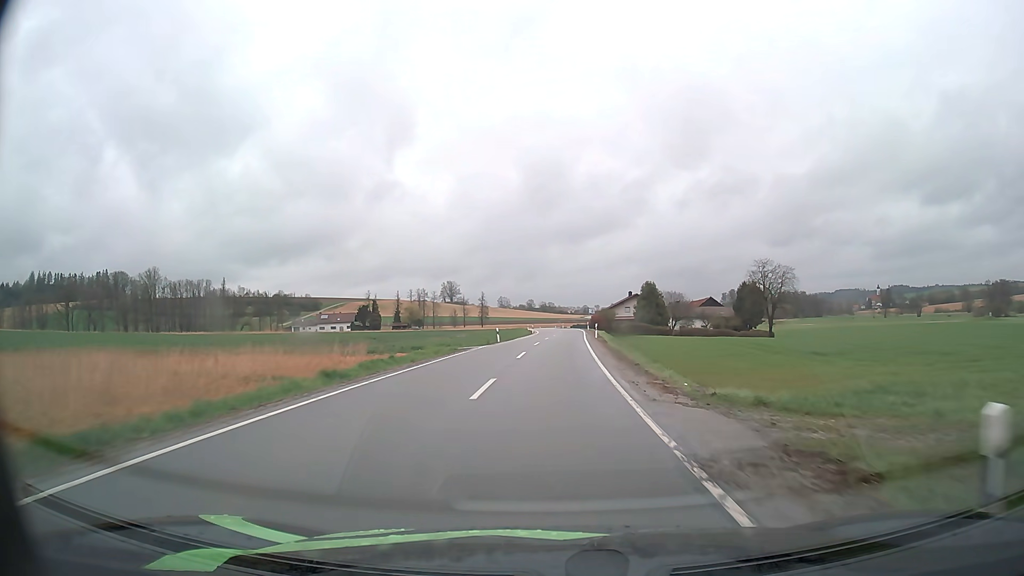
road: secondary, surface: asphalt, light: Day
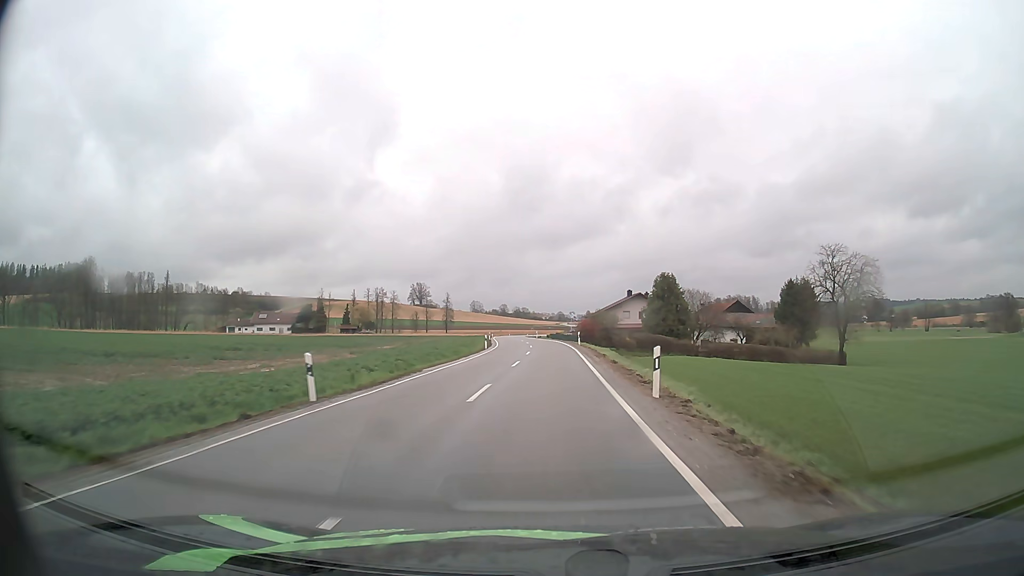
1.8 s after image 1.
(+0.5, +34.8) m; +2°
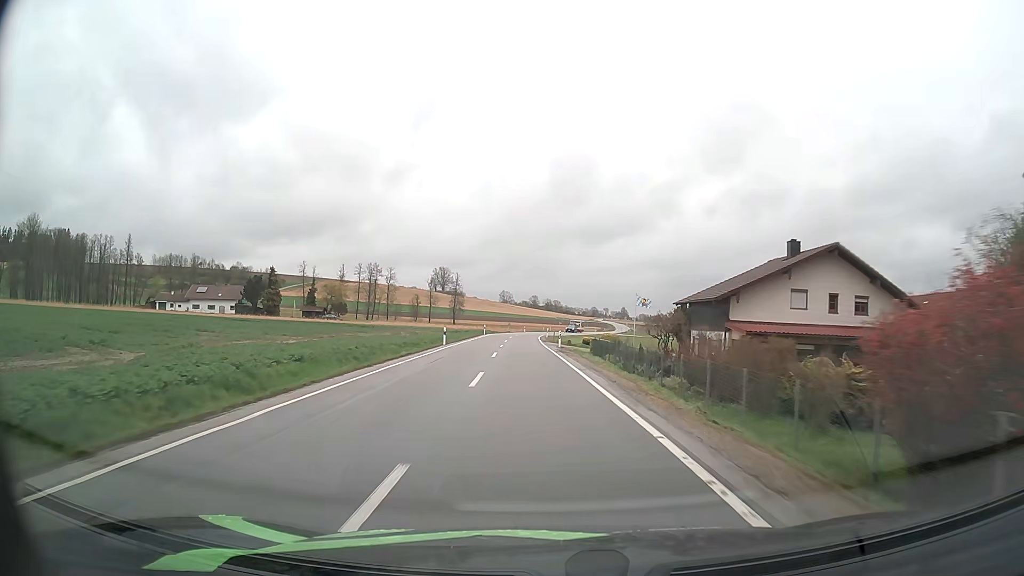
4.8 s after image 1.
(-0.2, +58.2) m; -2°
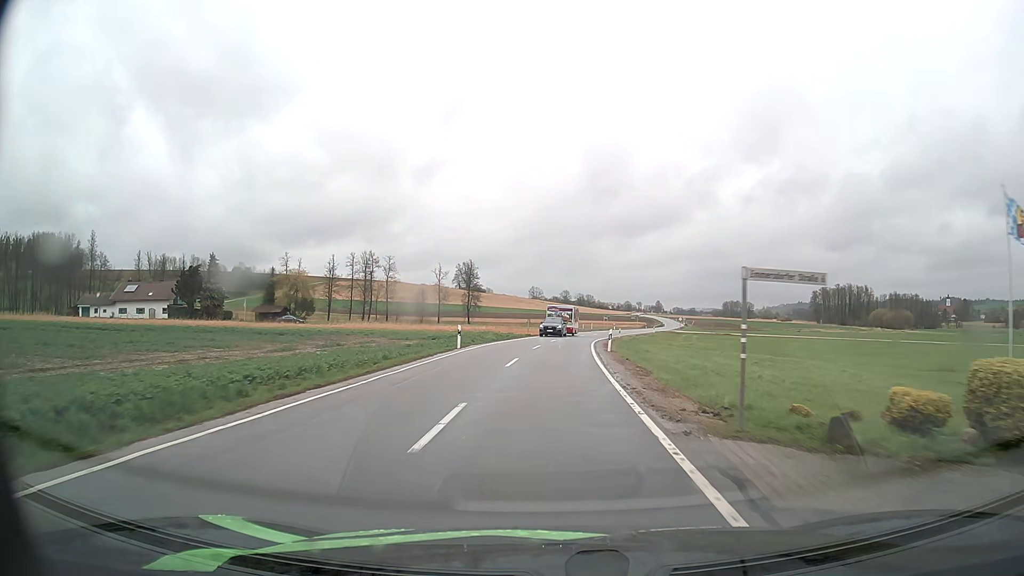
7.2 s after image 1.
(-1.4, +42.8) m; -3°
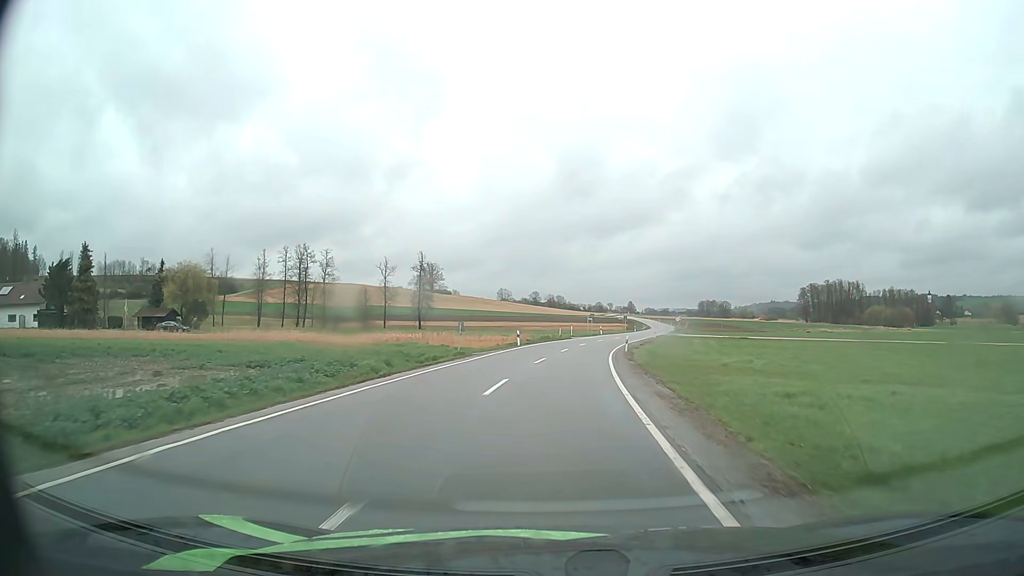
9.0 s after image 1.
(+0.7, +29.8) m; +3°
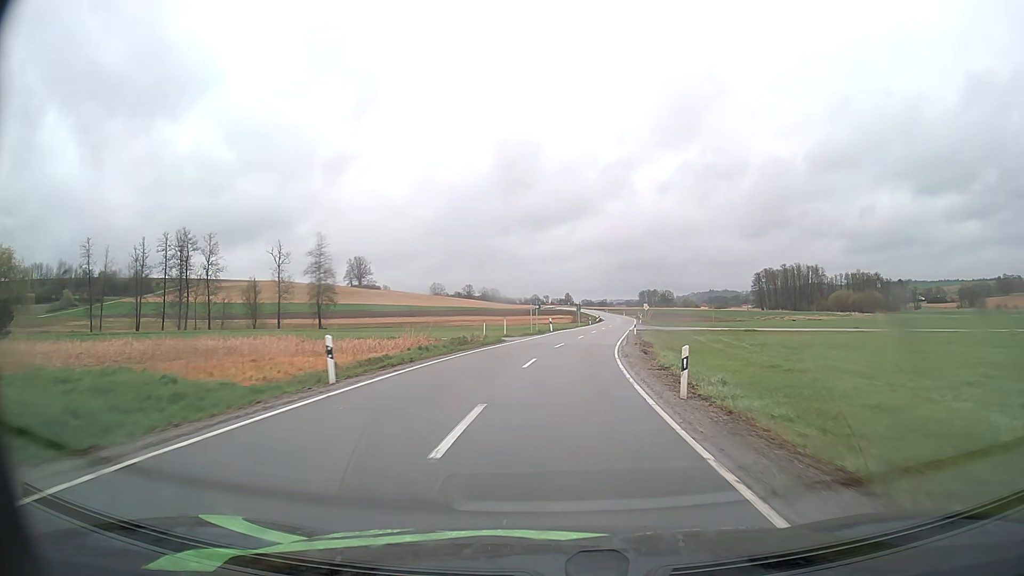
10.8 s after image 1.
(+1.1, +30.4) m; +6°
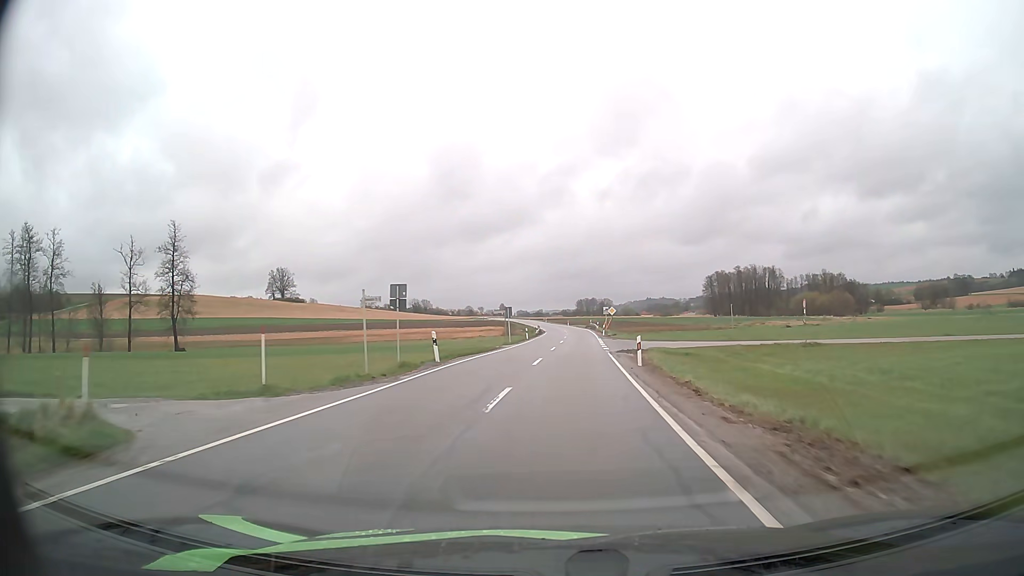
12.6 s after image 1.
(+1.6, +32.5) m; +5°
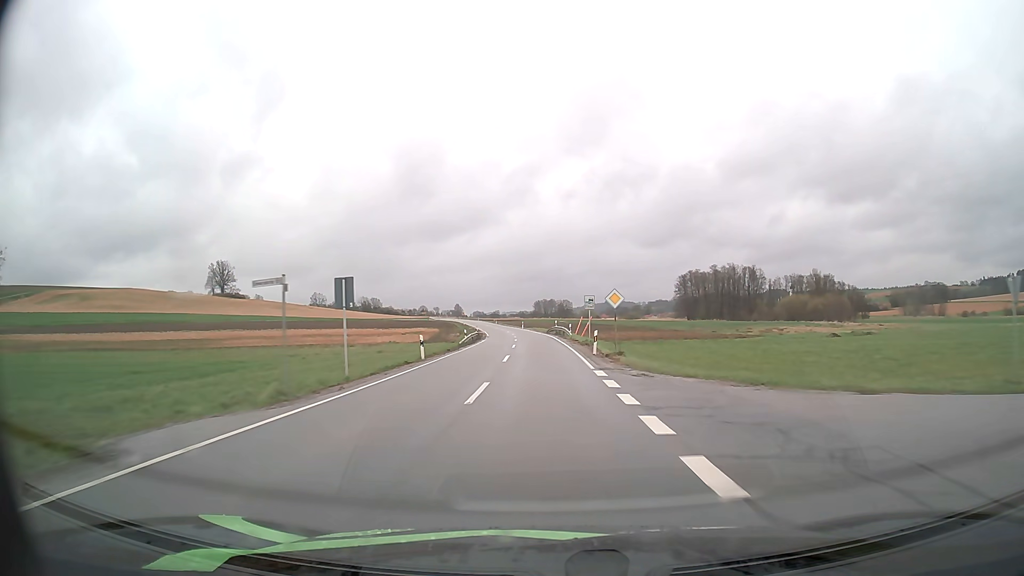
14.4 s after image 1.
(+1.4, +35.2) m; +4°
(0, +10) (0, +20) (0, +30) (0, +40) (-1, +50) (-2, +60) (-2, +70) (-3, +80) (-4, +90) (-5, +100) m
